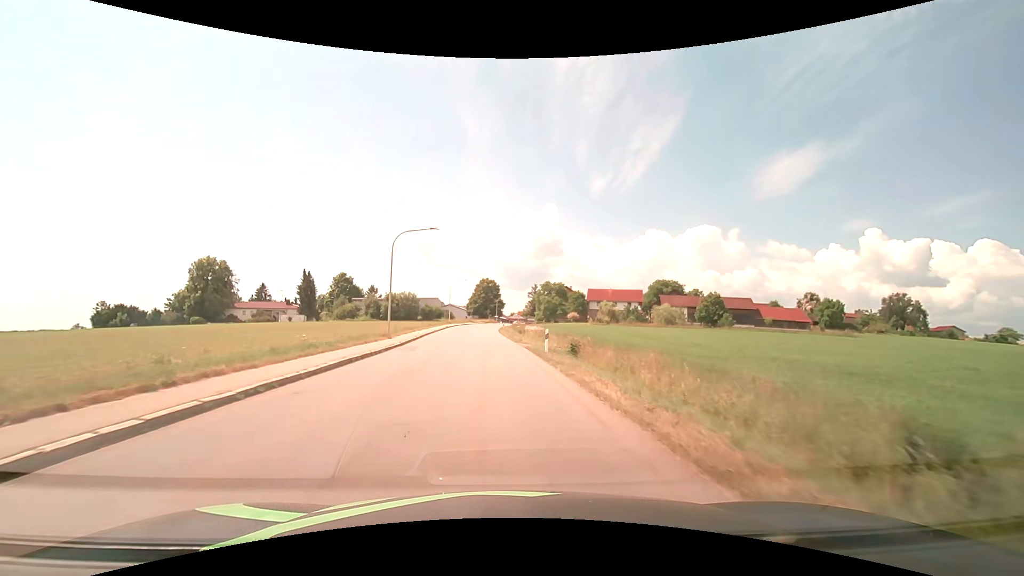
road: tertiary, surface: asphalt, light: Day
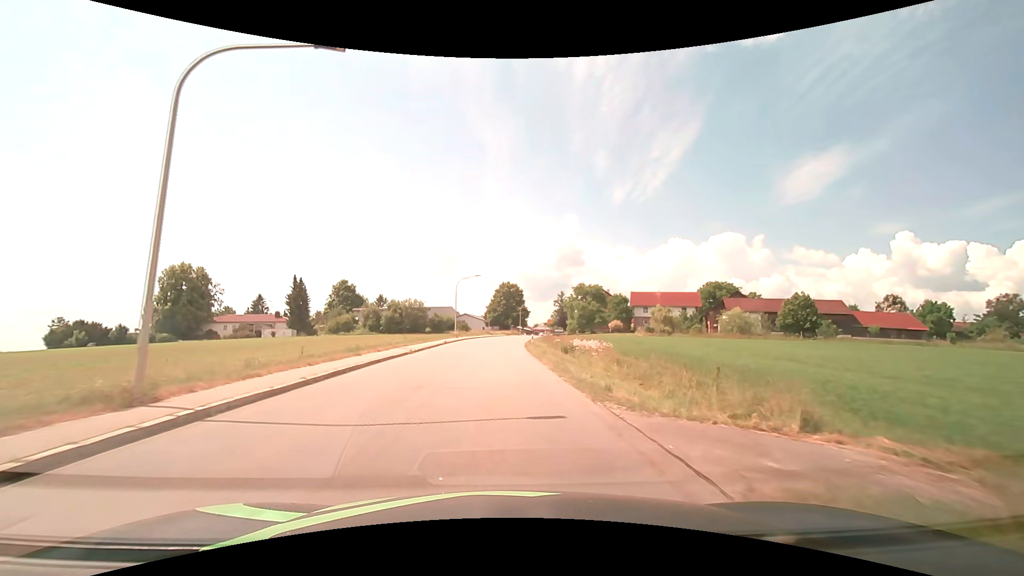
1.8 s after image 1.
(-0.6, +22.9) m; -3°
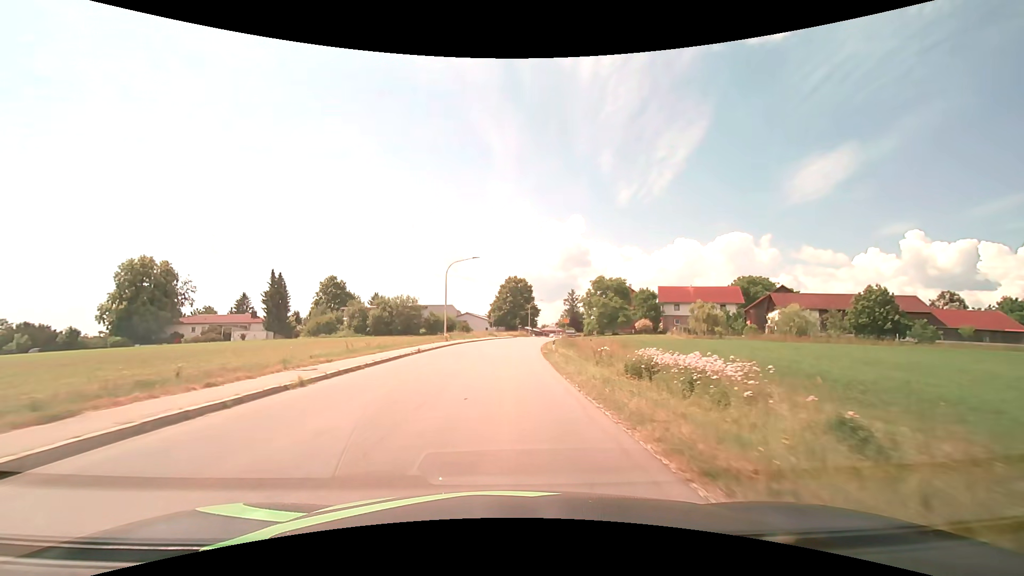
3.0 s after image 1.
(-0.1, +15.3) m; -1°
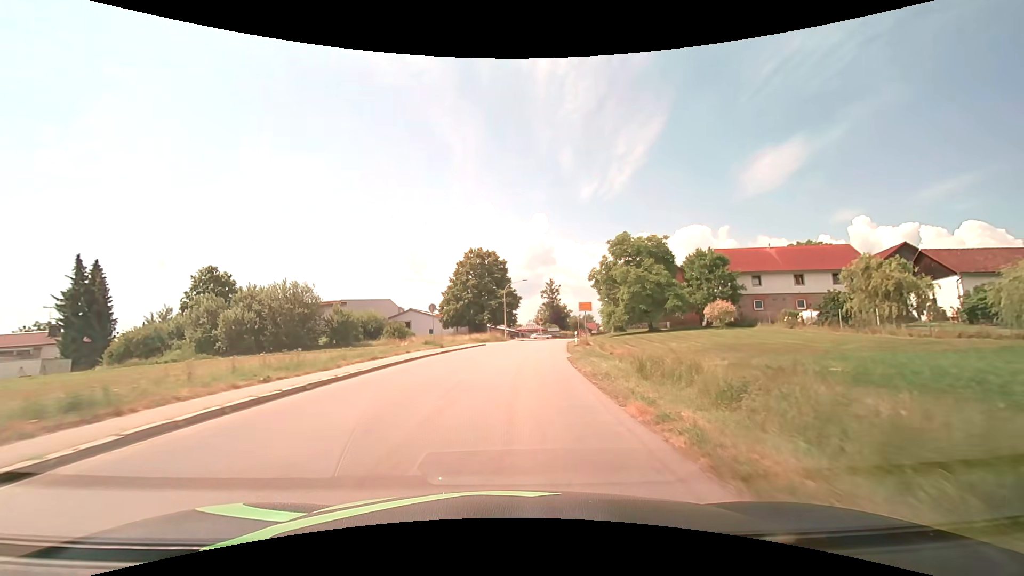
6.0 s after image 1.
(+0.6, +38.8) m; +3°
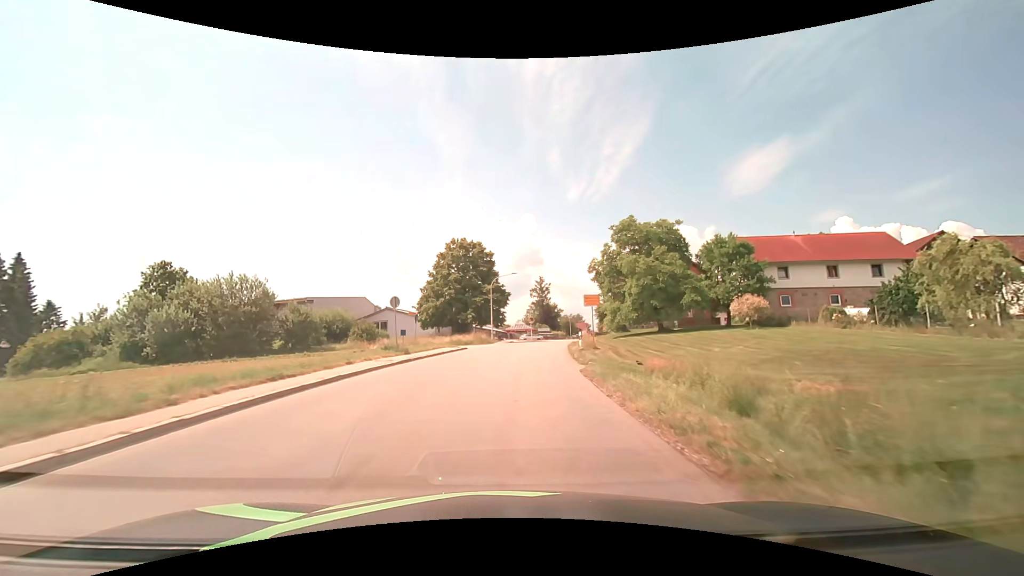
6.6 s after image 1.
(+0.1, +7.8) m; +1°
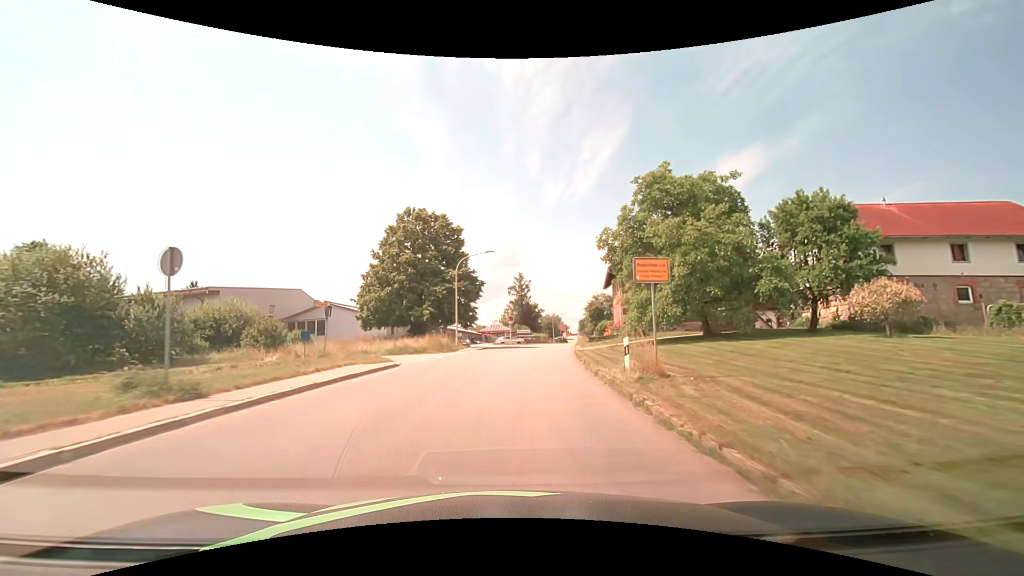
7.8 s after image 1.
(+0.3, +15.7) m; +3°
